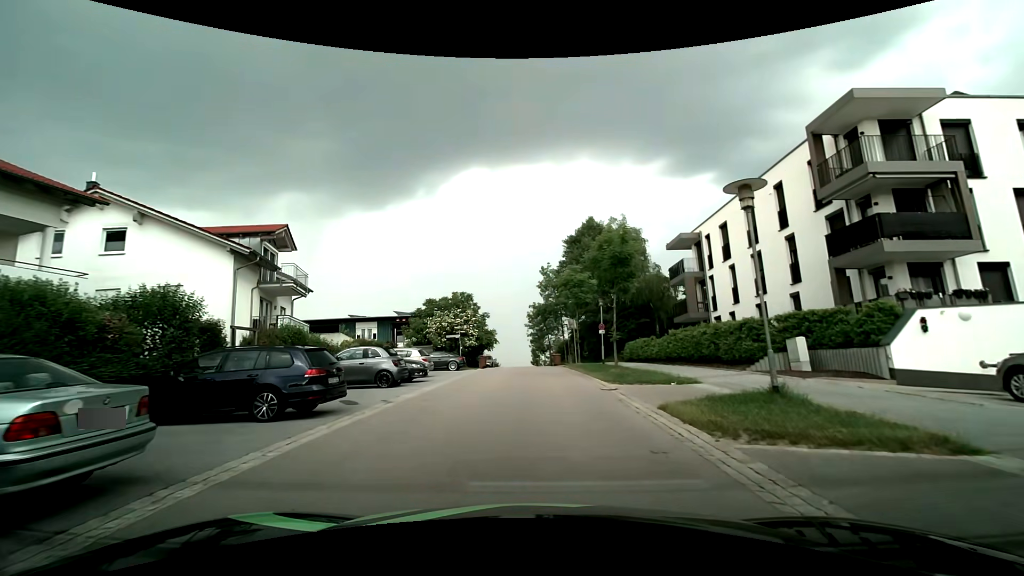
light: Day
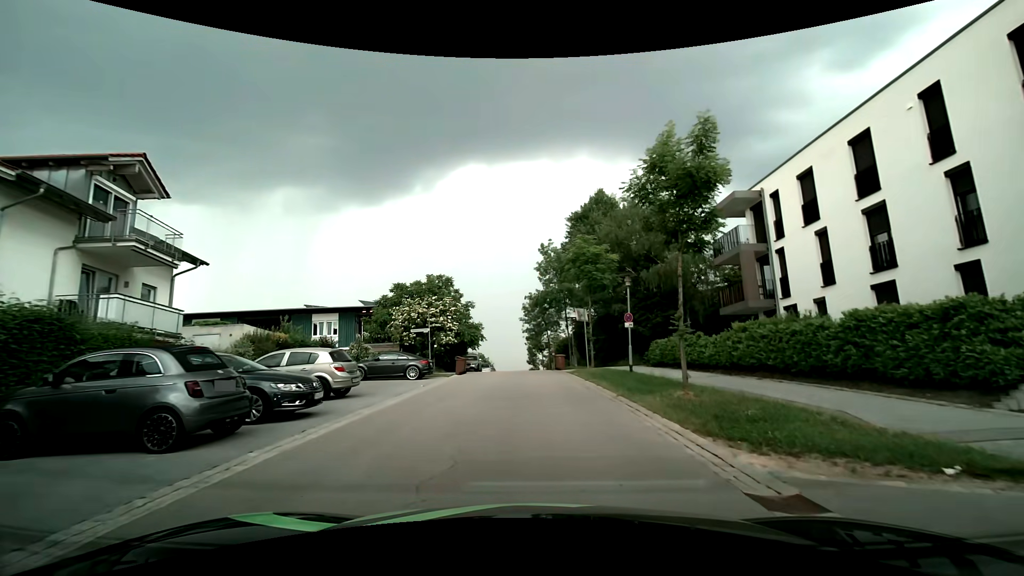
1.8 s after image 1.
(+0.1, +10.4) m; 0°
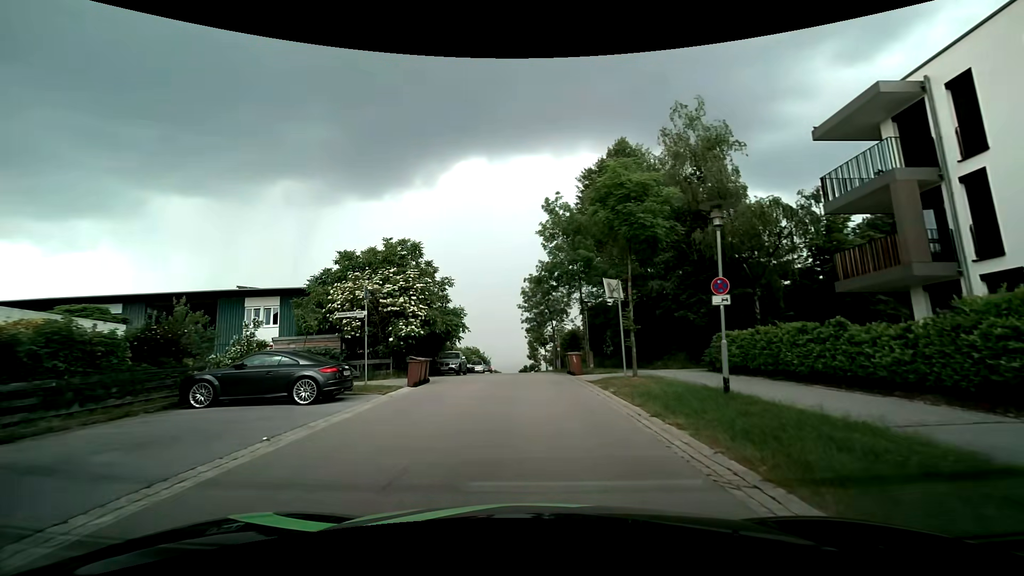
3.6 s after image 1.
(+0.1, +11.1) m; +1°
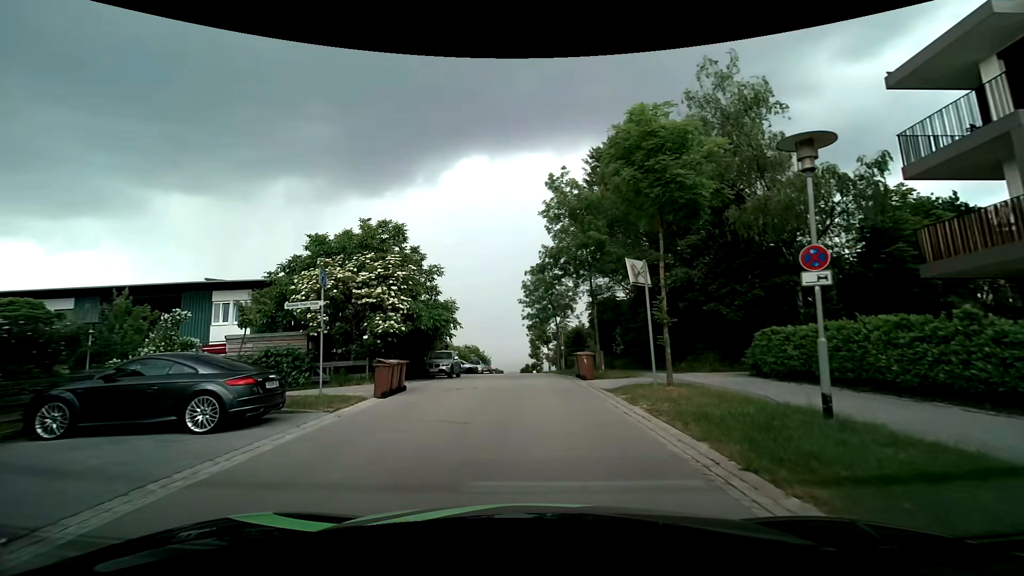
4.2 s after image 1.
(0.0, +3.9) m; -1°
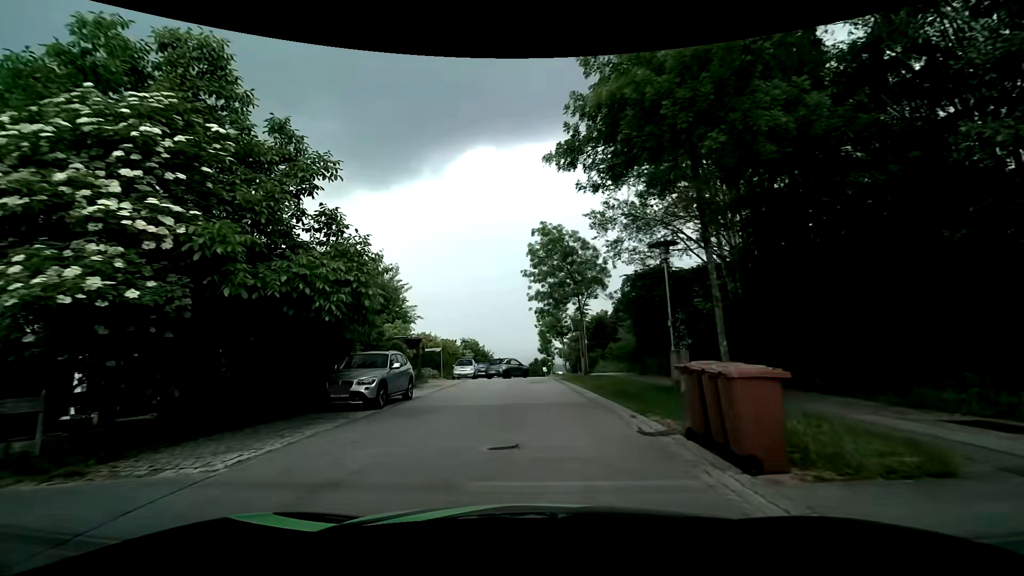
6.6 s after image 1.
(-0.1, +14.0) m; -1°
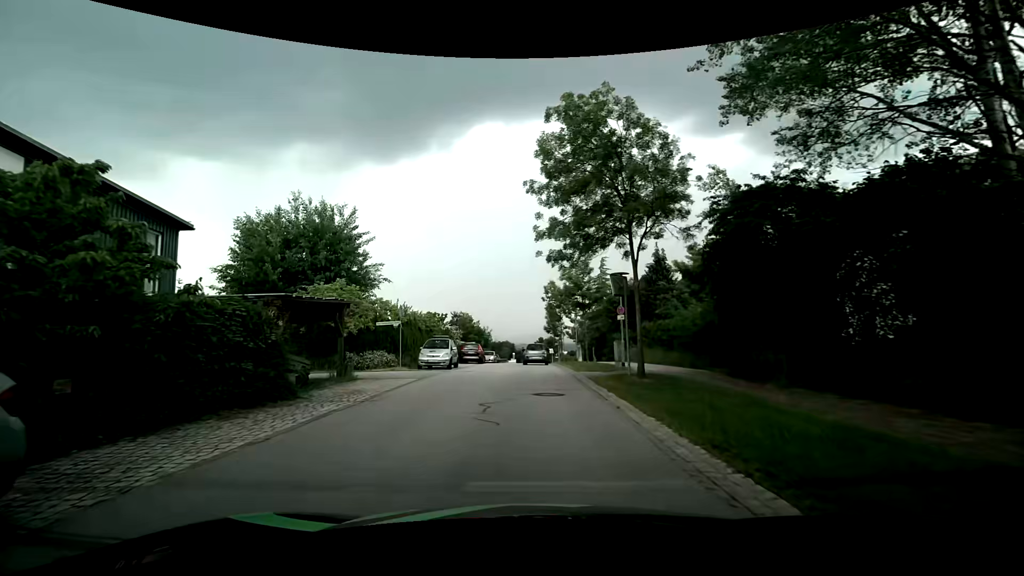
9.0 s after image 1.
(0.0, +13.2) m; +1°
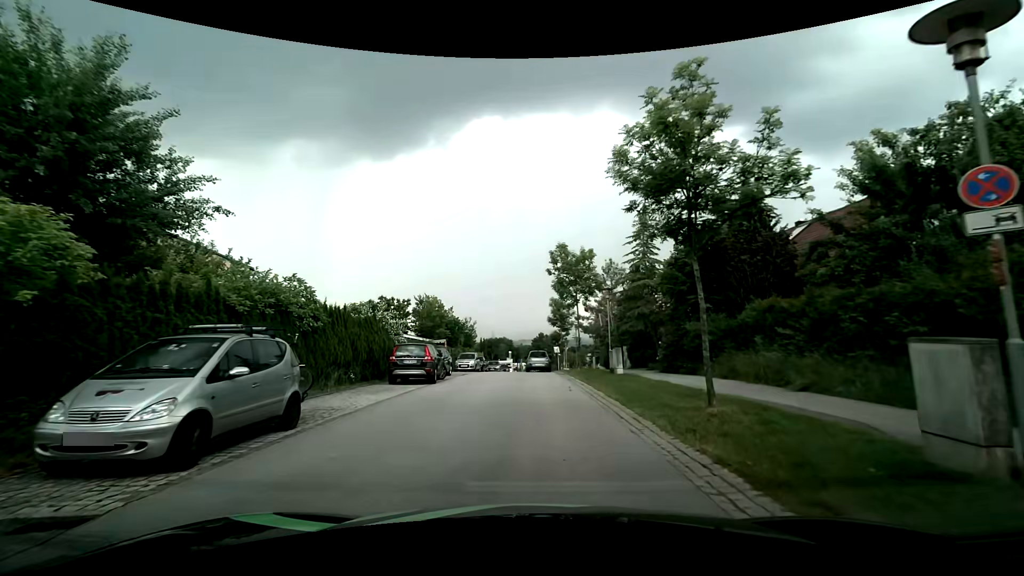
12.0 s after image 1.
(-0.4, +19.5) m; 0°
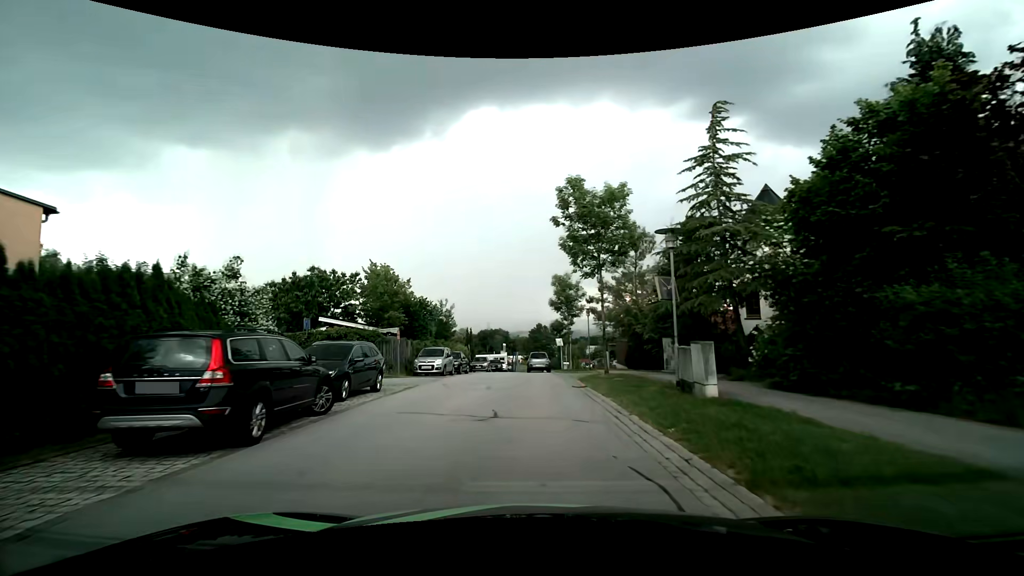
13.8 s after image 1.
(-0.2, +12.7) m; -1°
(0, +10) (0, +20) (0, +30) (0, +40) (0, +50) (0, +60) (0, +70) (+1, +80) (+1, +90) (+2, +100) m
